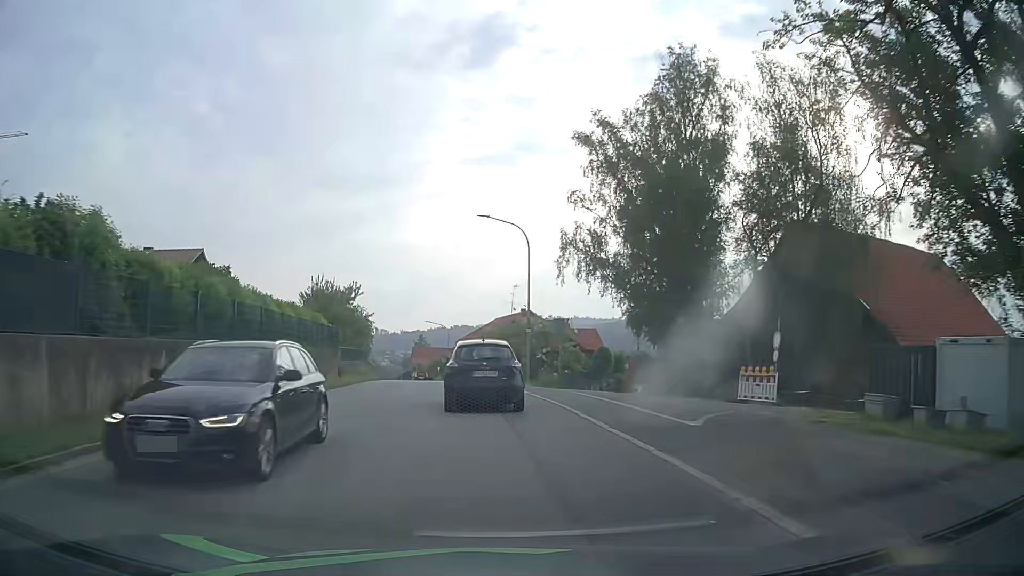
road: tertiary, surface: asphalt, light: Day
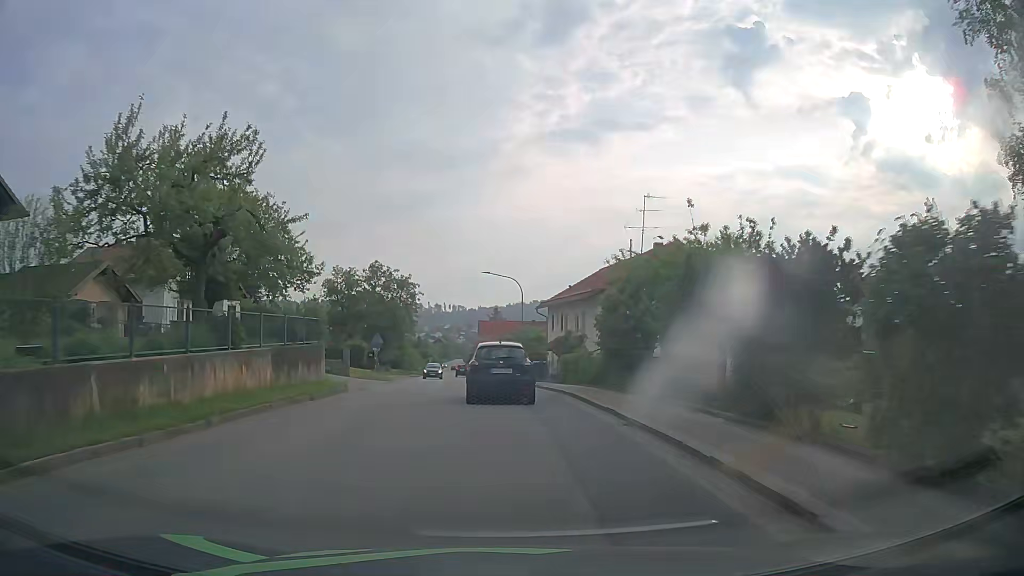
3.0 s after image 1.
(-2.3, +33.5) m; -7°
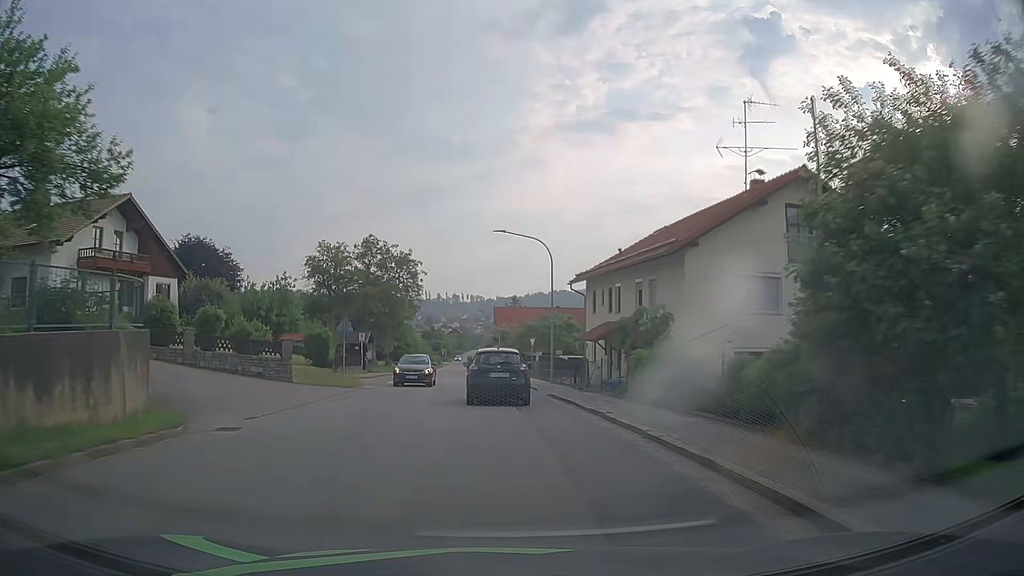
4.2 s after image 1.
(-0.1, +13.9) m; -1°
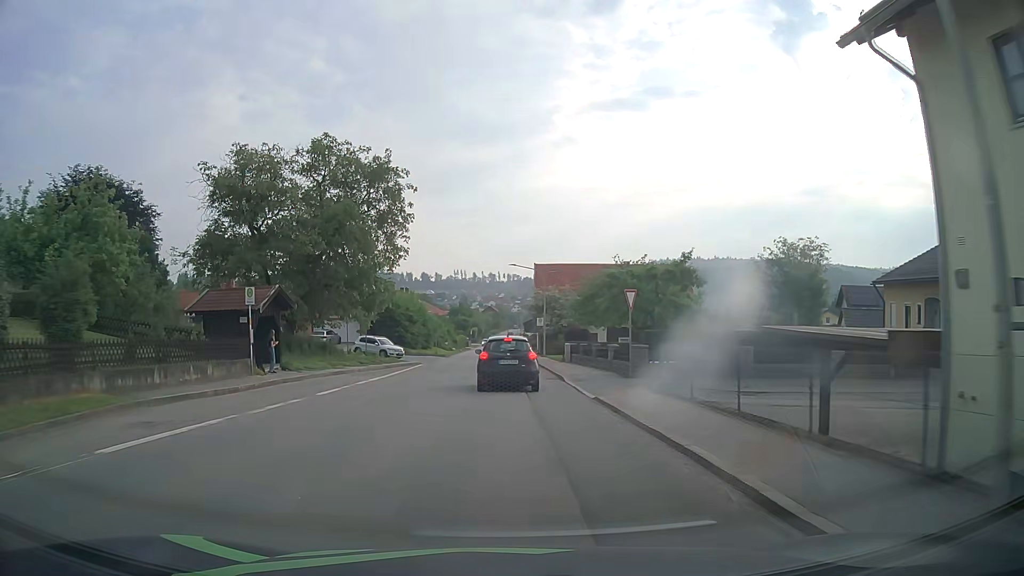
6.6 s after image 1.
(-1.0, +29.4) m; -4°
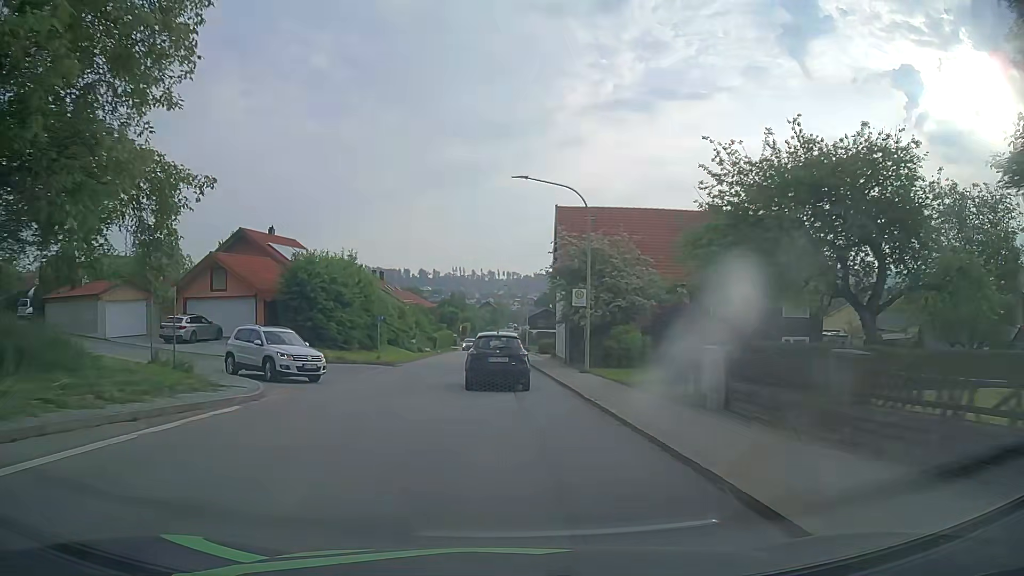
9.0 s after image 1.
(0.0, +28.2) m; 0°
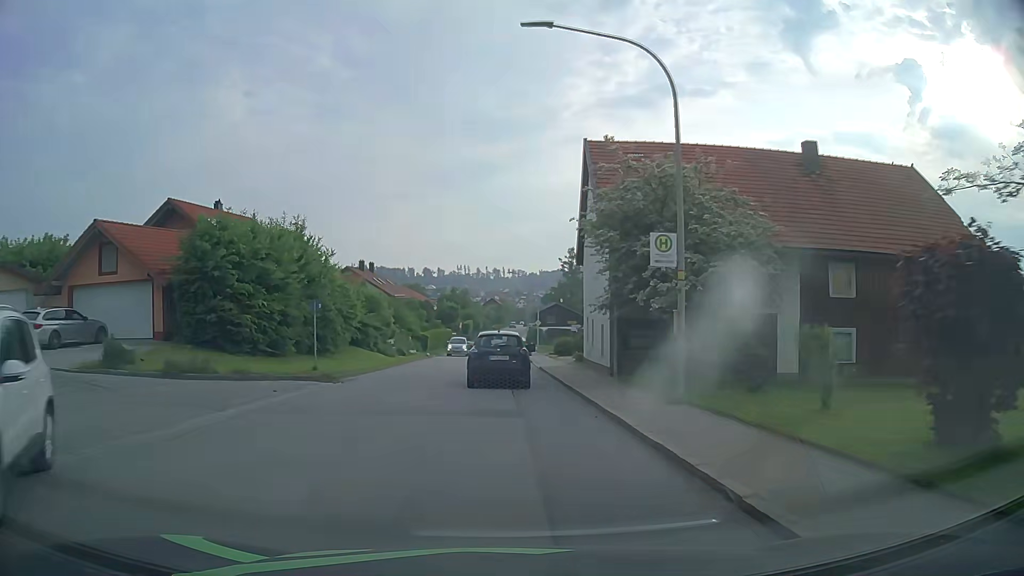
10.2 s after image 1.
(0.0, +12.7) m; 0°
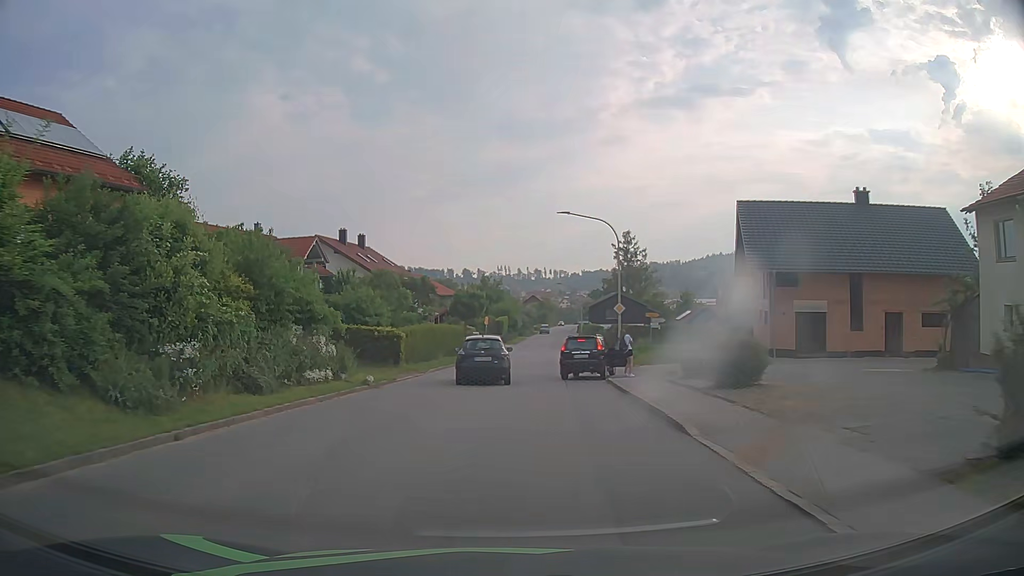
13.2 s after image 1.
(-0.5, +29.4) m; -4°
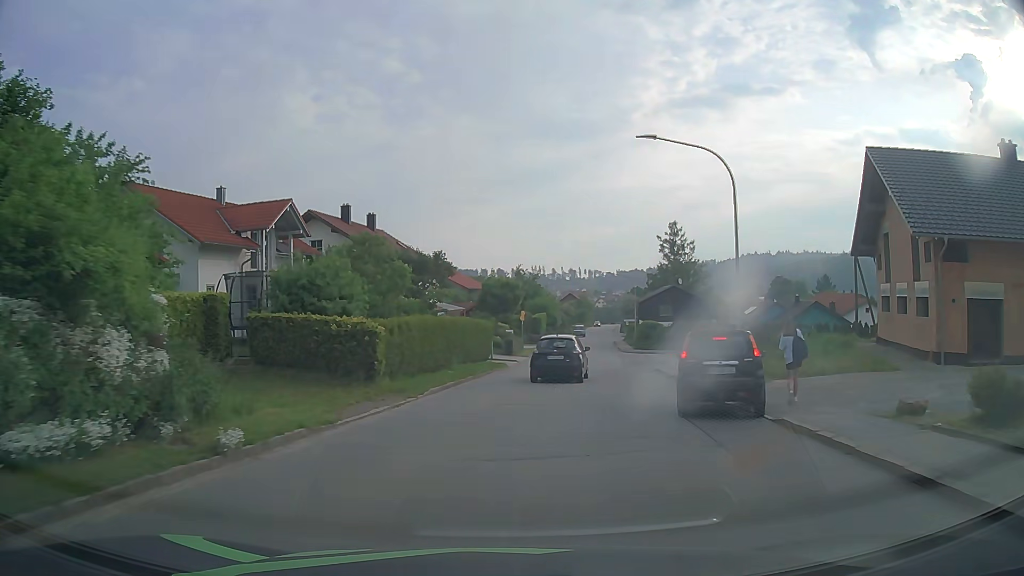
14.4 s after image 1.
(-0.4, +12.4) m; -3°
(0, +10) (+1, +20) (+3, +30) (+5, +40) (+7, +49) (+8, +59) (+10, +69) (+11, +79) (+13, +89) (+14, +99) m
